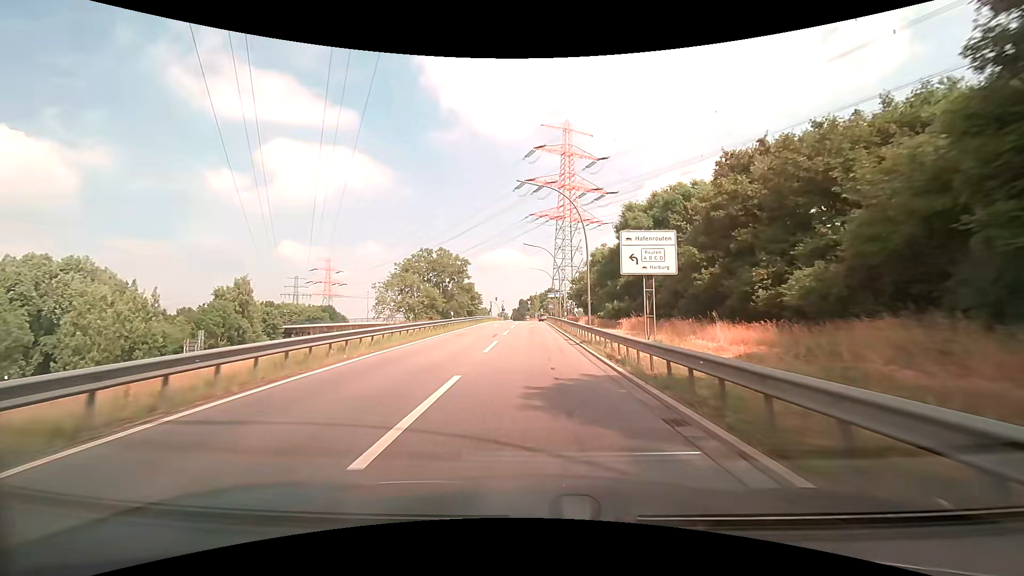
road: trunk_link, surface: asphalt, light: Day
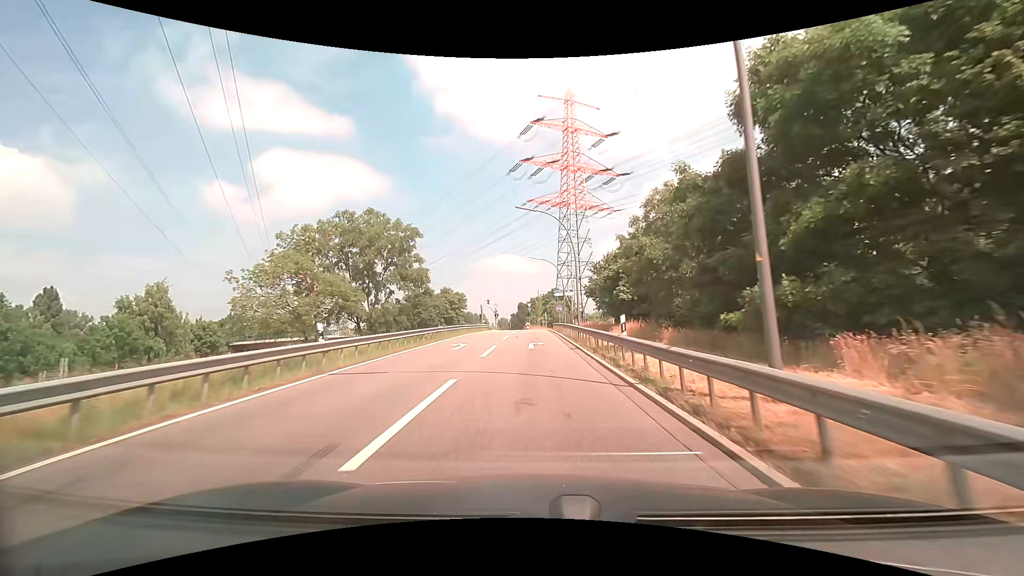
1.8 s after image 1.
(-0.1, +24.0) m; 0°
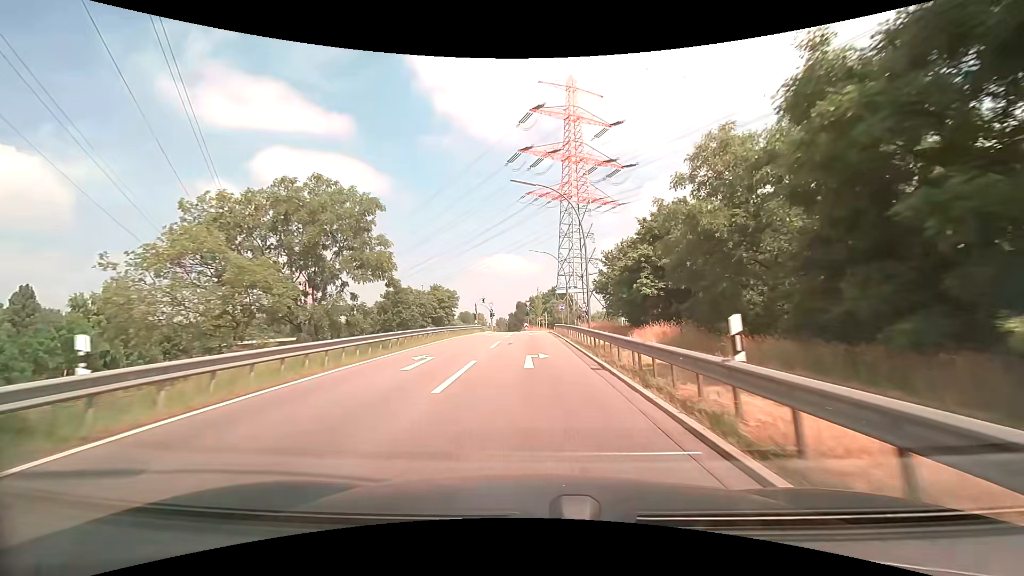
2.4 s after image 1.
(0.0, +7.7) m; 0°
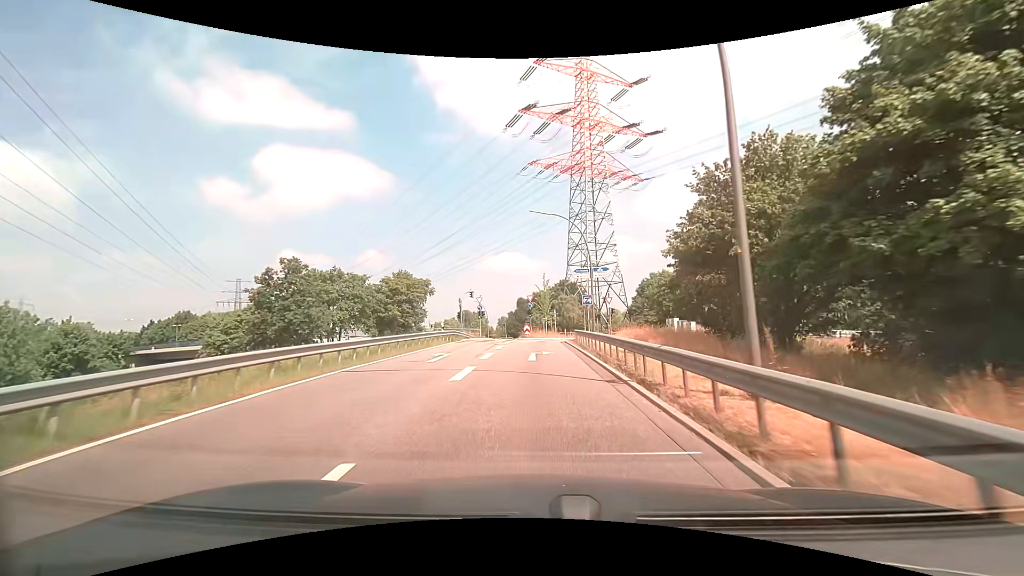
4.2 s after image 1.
(-0.1, +21.9) m; 0°
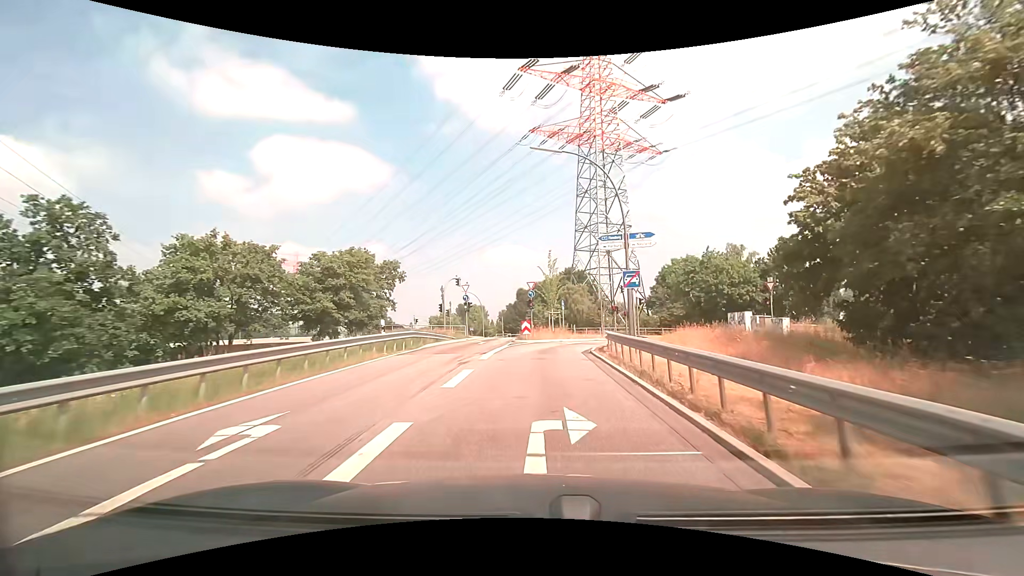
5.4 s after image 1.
(-0.1, +13.2) m; 0°
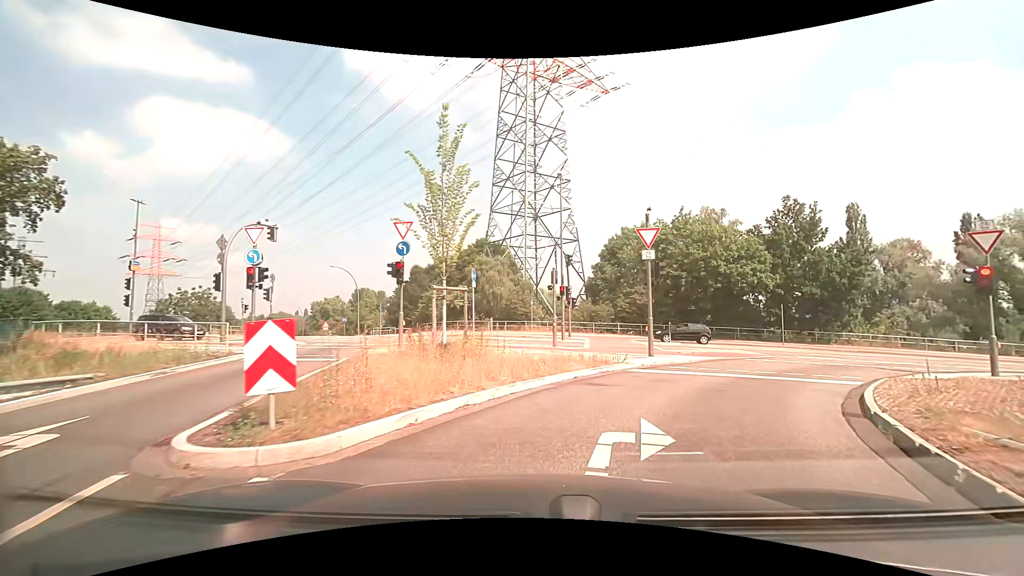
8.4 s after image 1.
(+0.7, +24.0) m; +9°
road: secondary_link
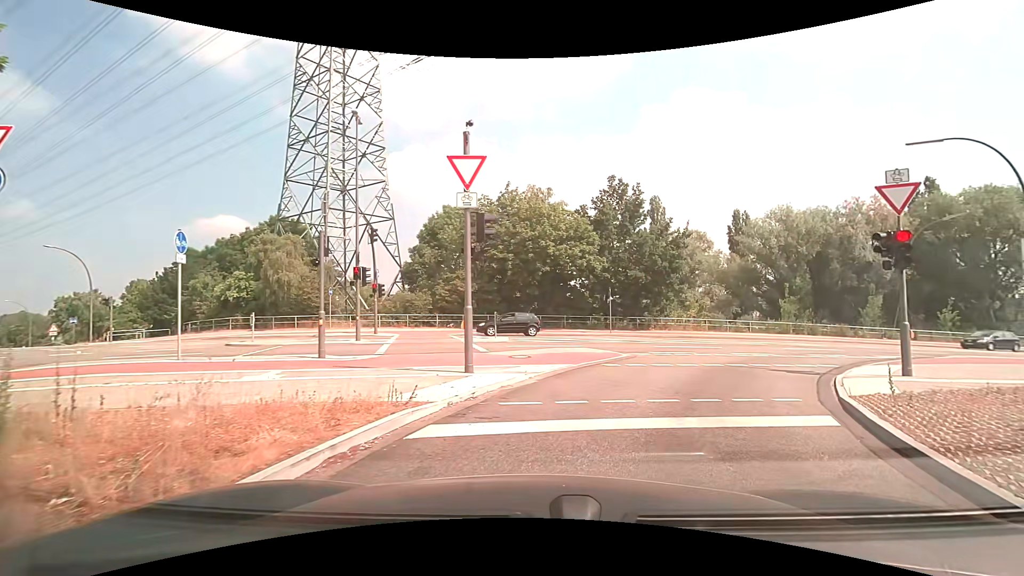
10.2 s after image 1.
(+1.1, +7.2) m; +21°
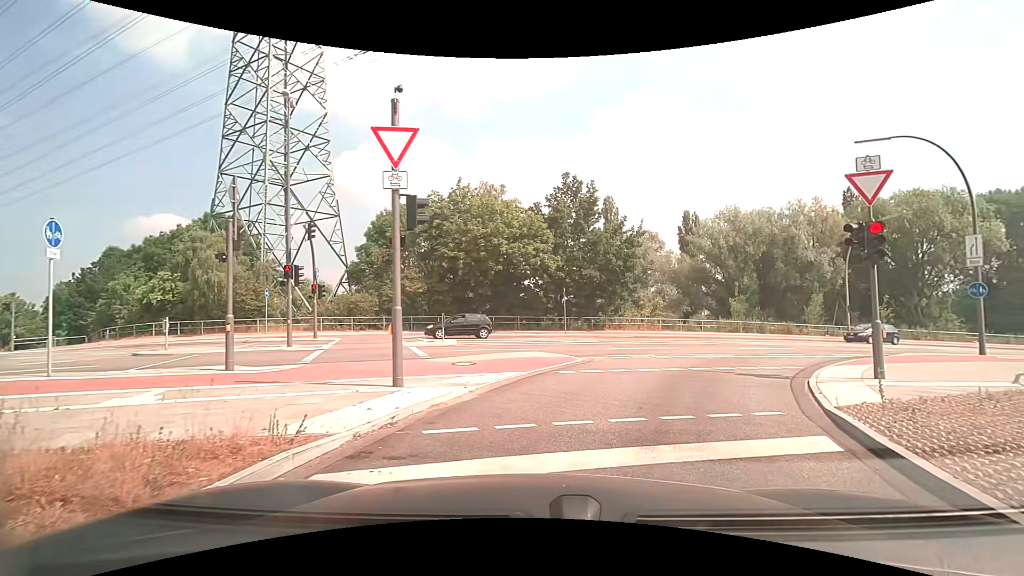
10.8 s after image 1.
(0.0, +1.5) m; +5°
